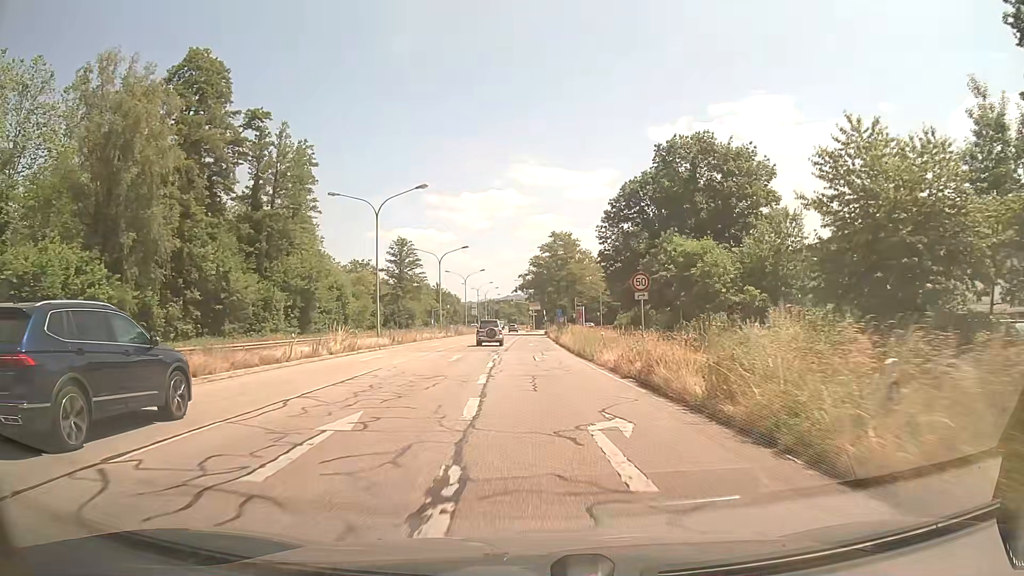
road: primary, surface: asphalt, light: Day
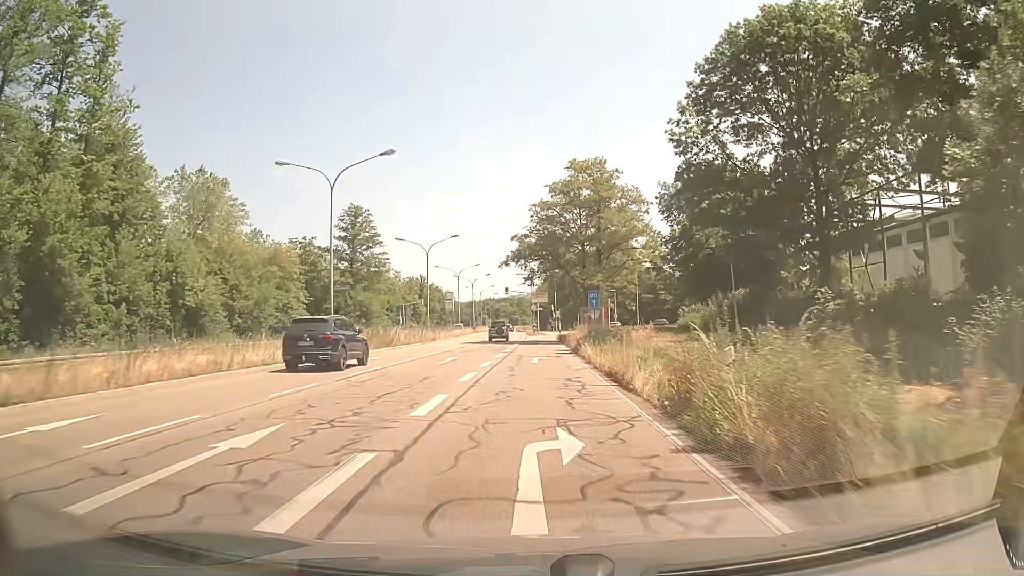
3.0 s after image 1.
(-0.2, +41.2) m; 0°
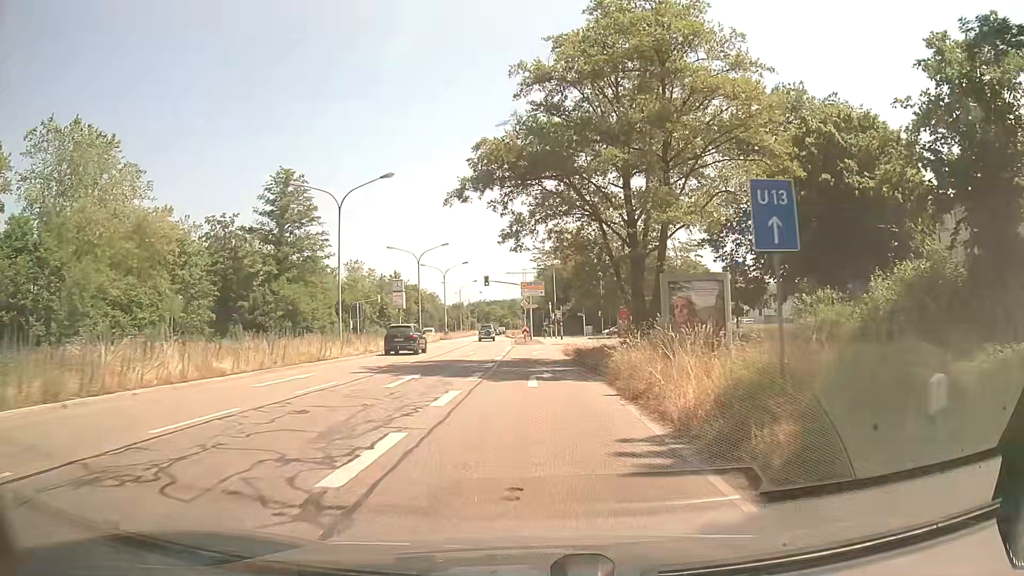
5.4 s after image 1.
(+0.1, +28.3) m; +1°
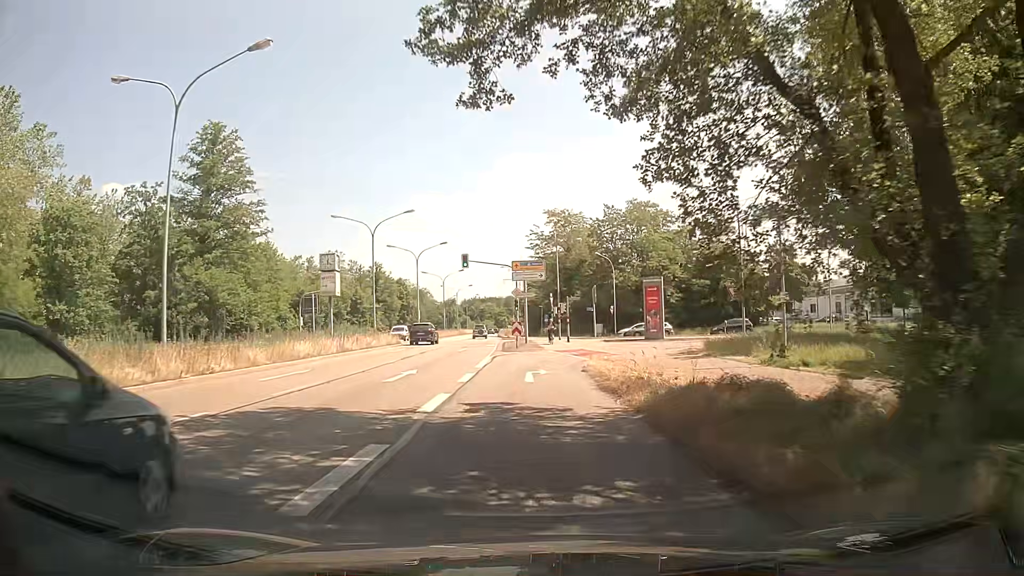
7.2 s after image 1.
(0.0, +18.7) m; 0°
